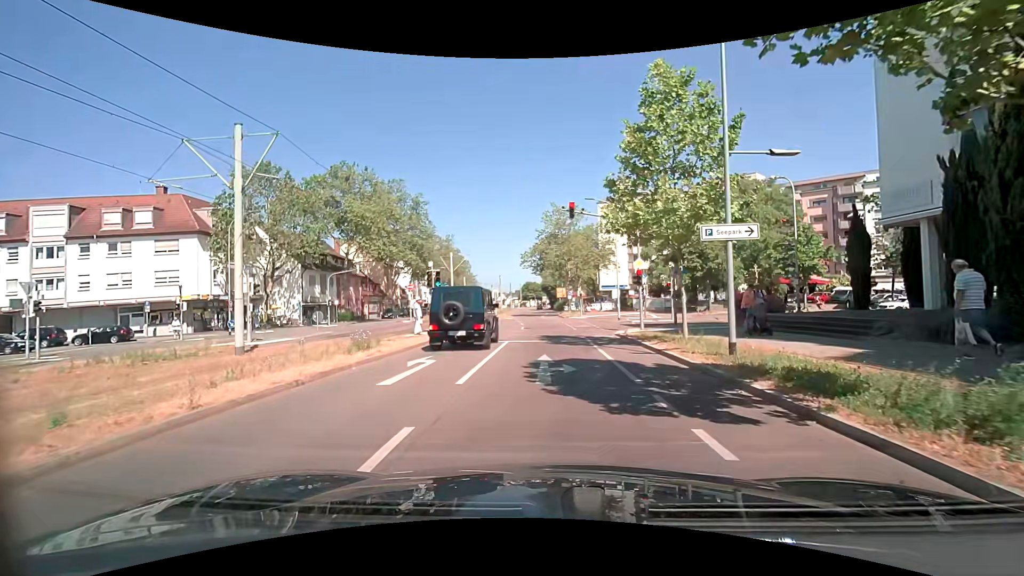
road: tertiary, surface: asphalt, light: Day
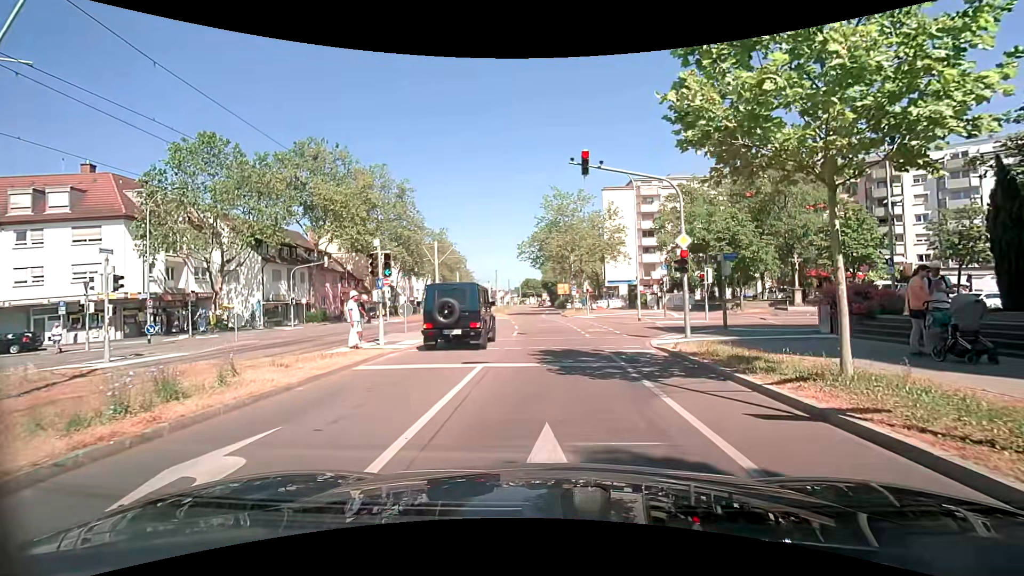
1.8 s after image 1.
(+0.1, +7.8) m; 0°
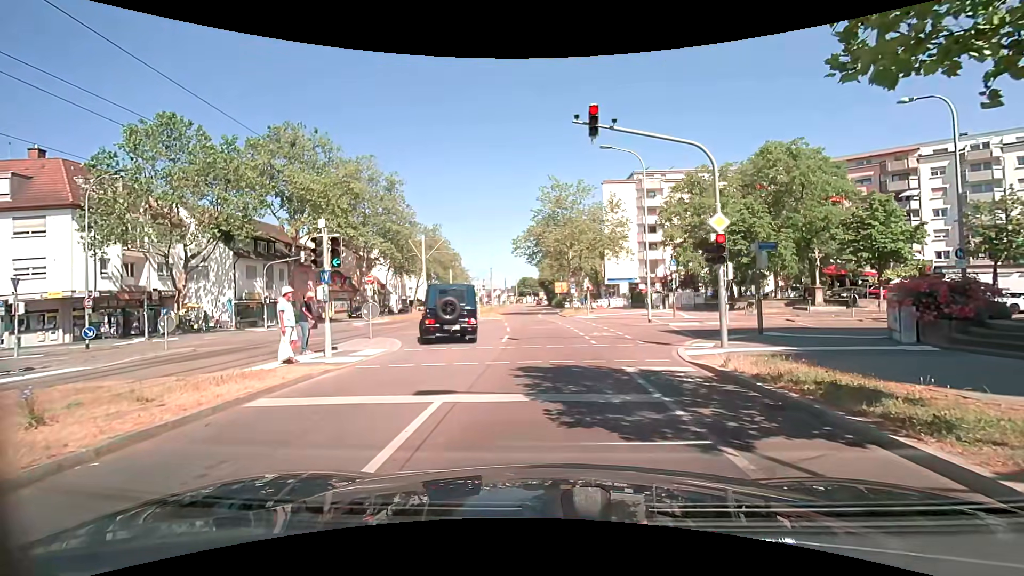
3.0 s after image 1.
(0.0, +3.7) m; 0°
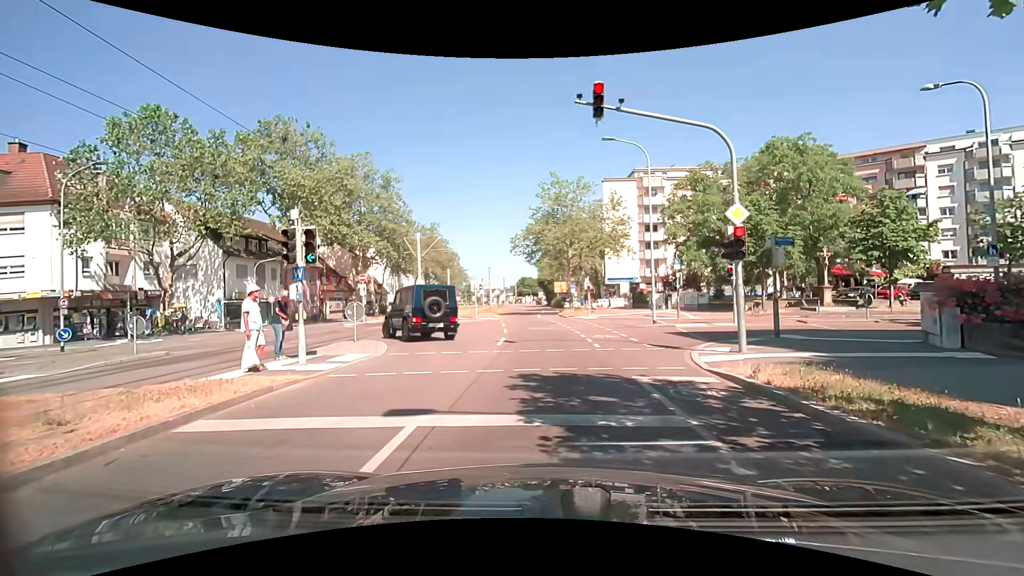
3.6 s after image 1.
(0.0, +1.3) m; 0°
